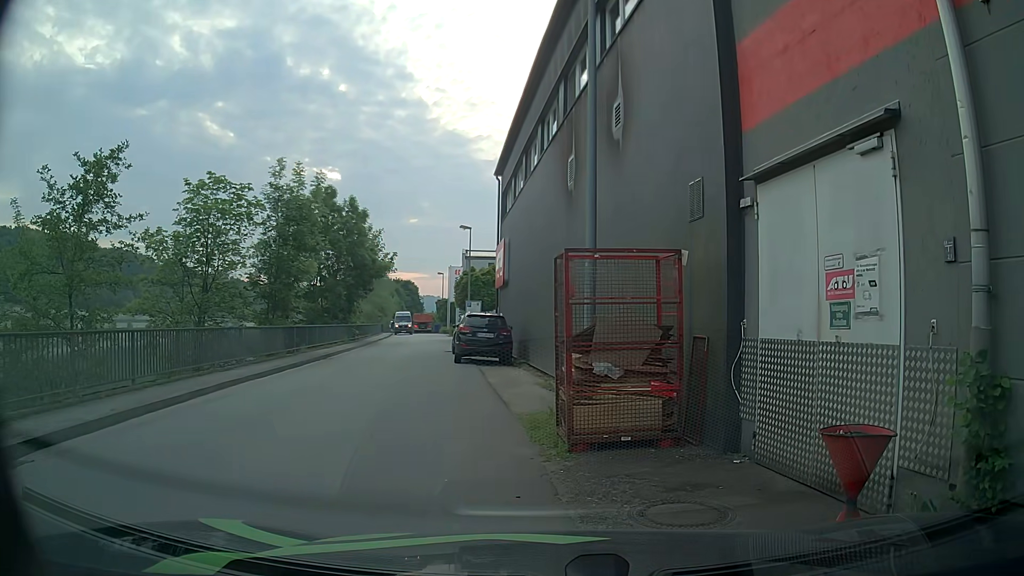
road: unclassified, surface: asphalt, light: Day
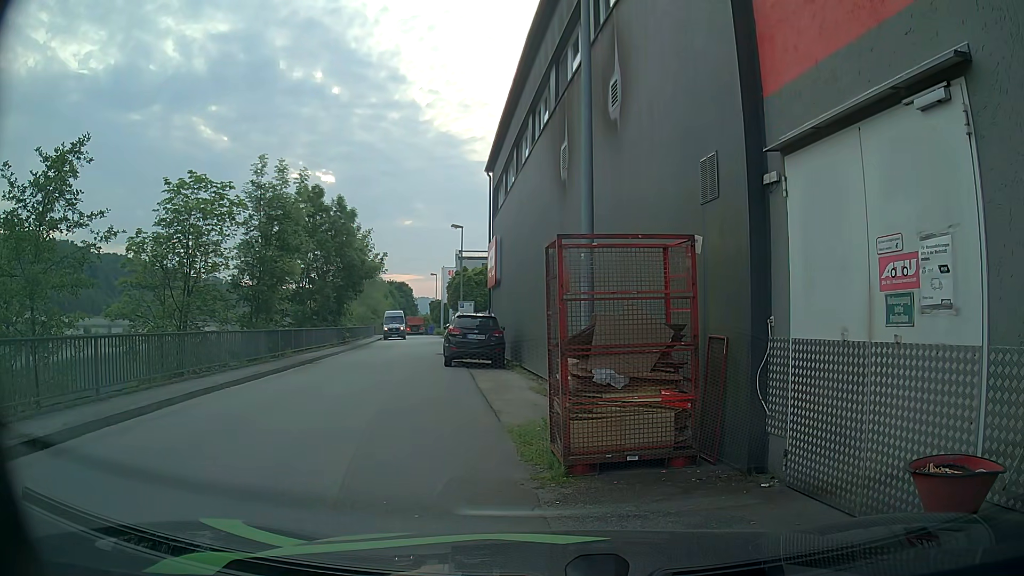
(0.0, +1.0) m; 0°
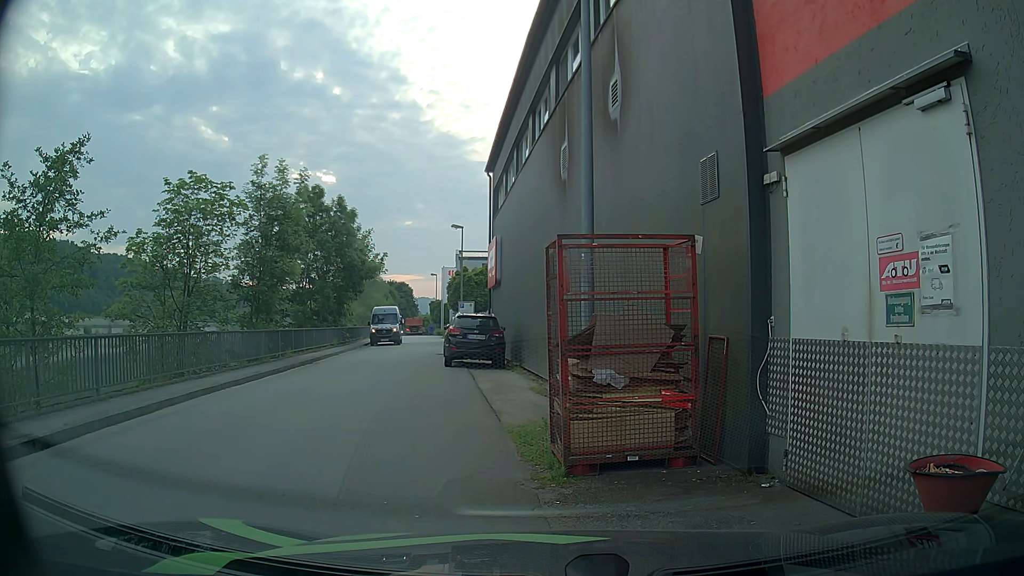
(0.0, +0.1) m; 0°
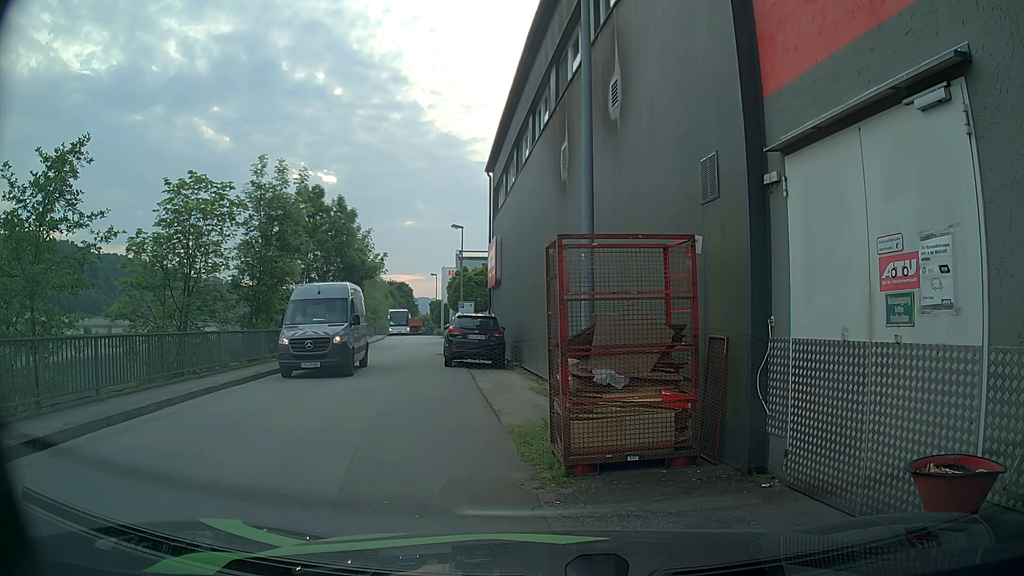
(0.0, 0.0) m; 0°
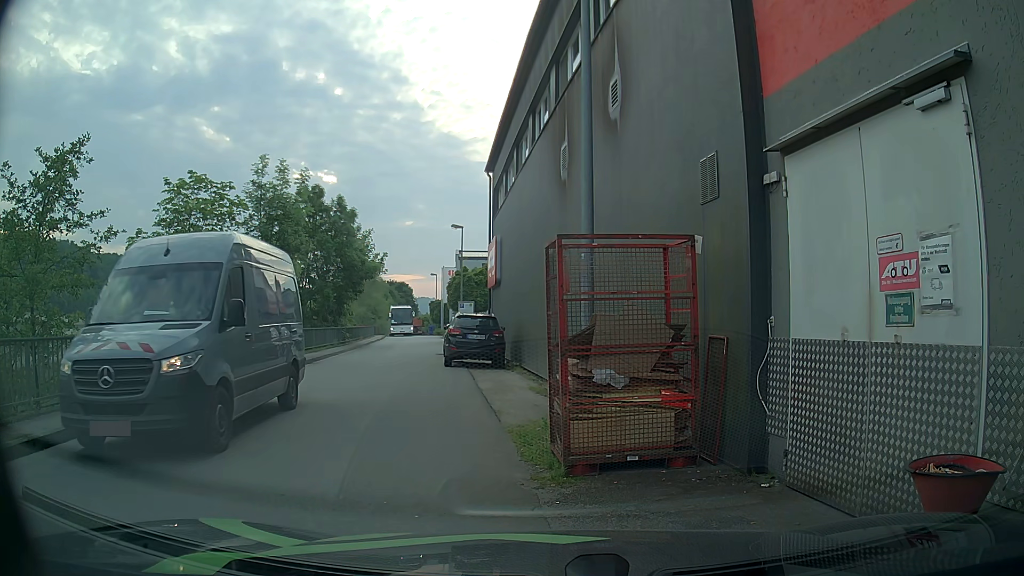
(0.0, 0.0) m; 0°
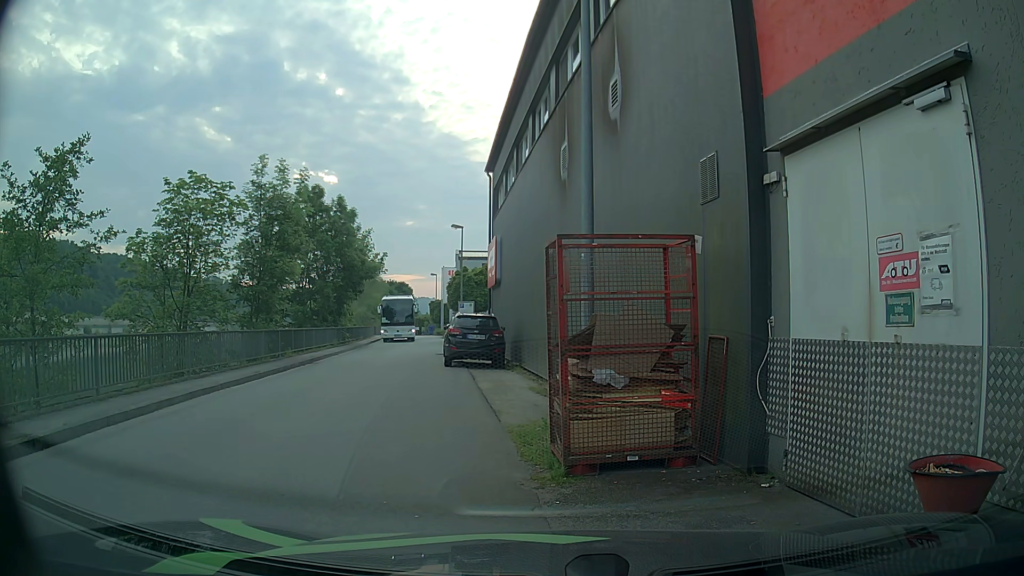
(0.0, 0.0) m; 0°
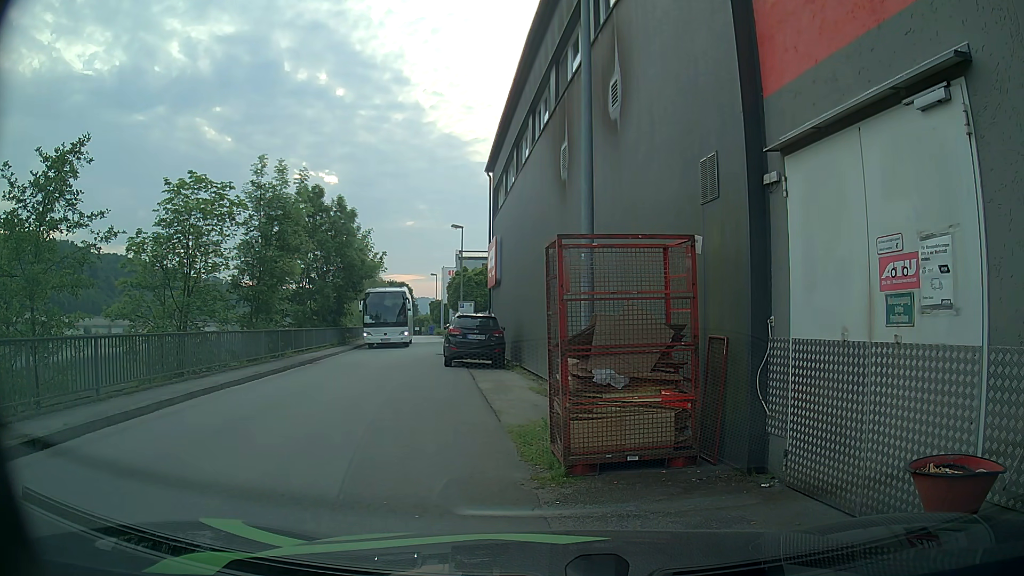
(0.0, 0.0) m; 0°
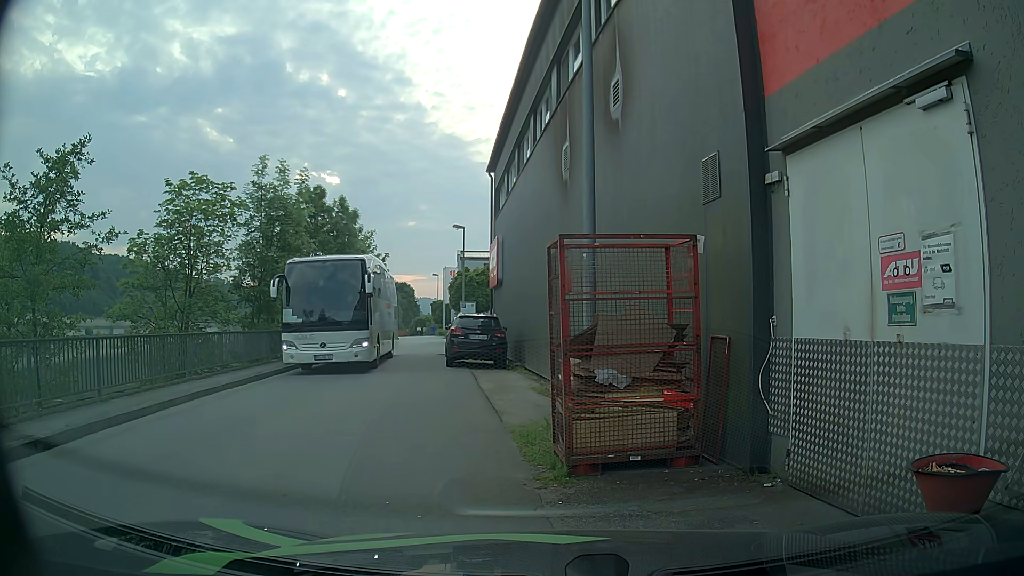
(0.0, 0.0) m; 0°
